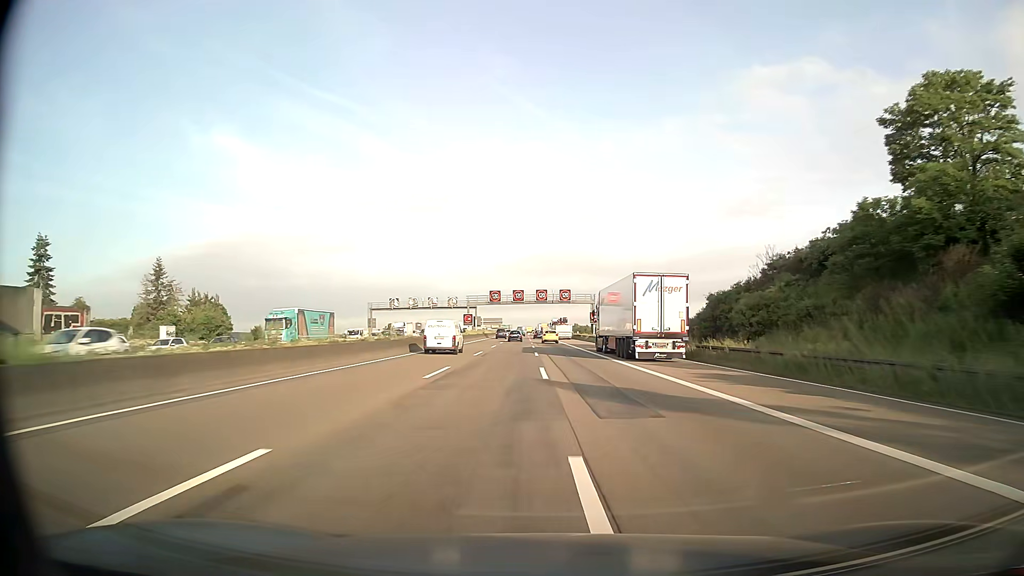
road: motorway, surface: asphalt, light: Day
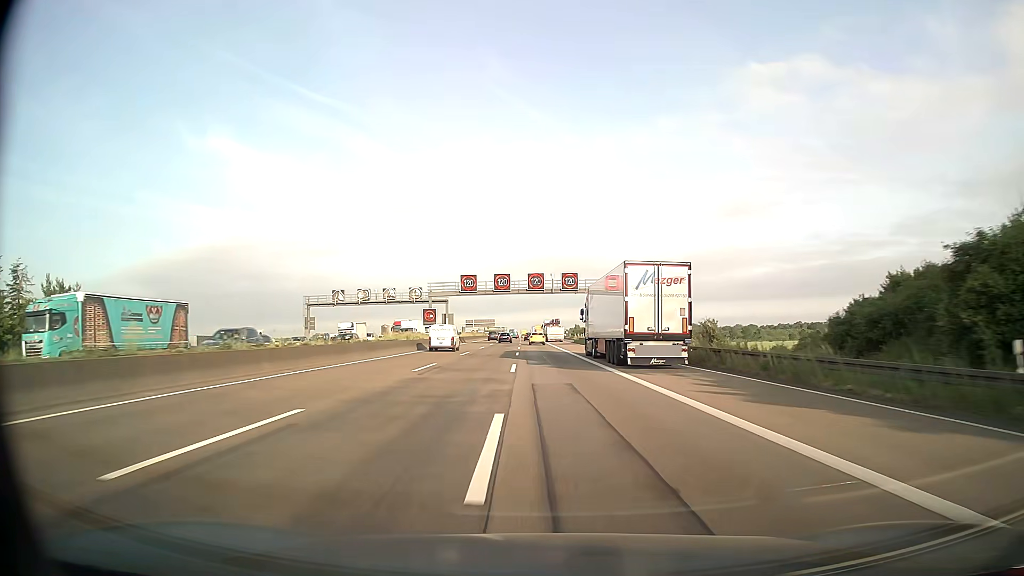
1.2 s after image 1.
(+0.1, +32.1) m; 0°
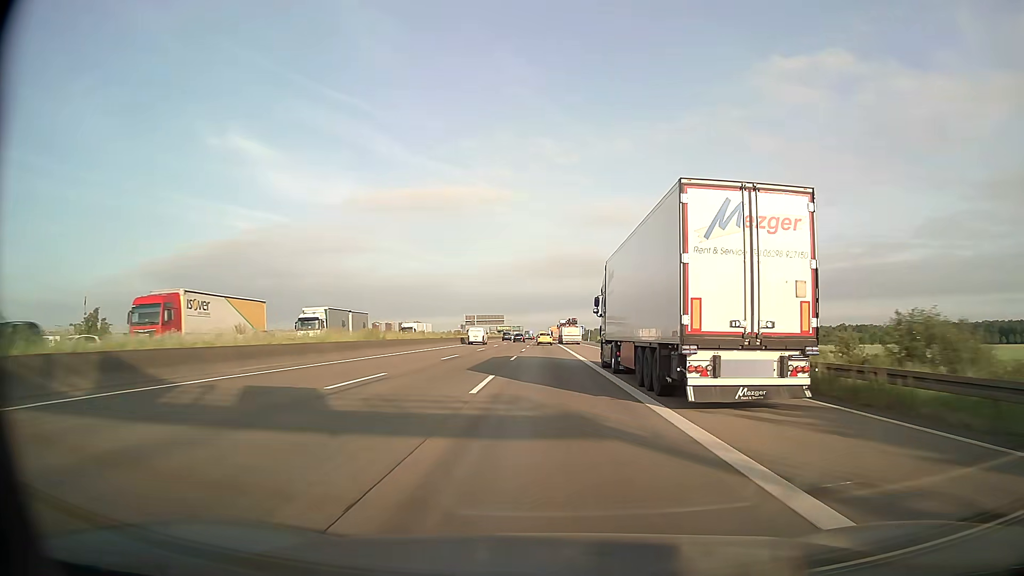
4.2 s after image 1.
(-1.2, +80.6) m; -1°
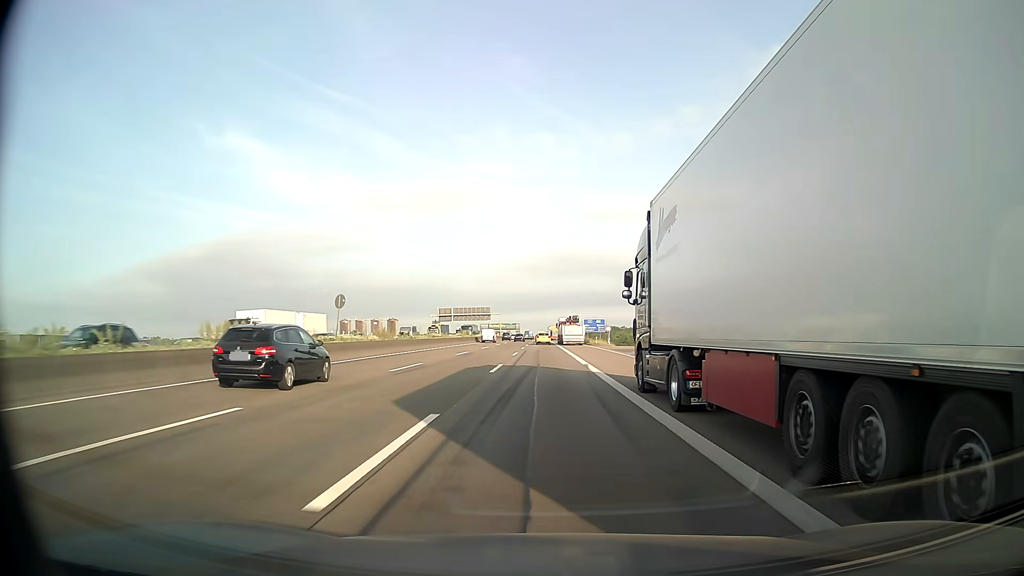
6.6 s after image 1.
(-0.3, +64.3) m; 0°
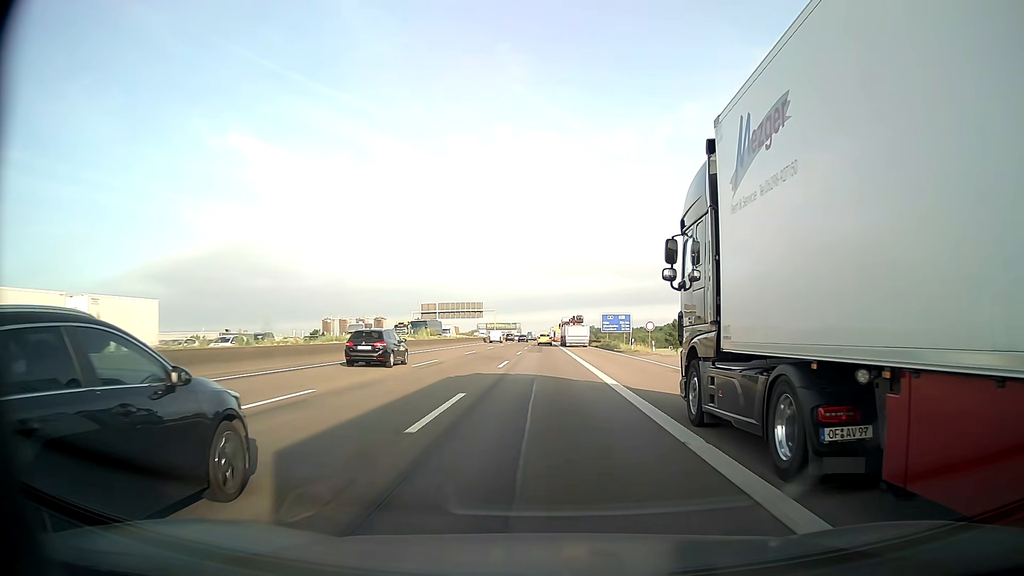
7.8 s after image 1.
(-0.2, +32.1) m; 0°
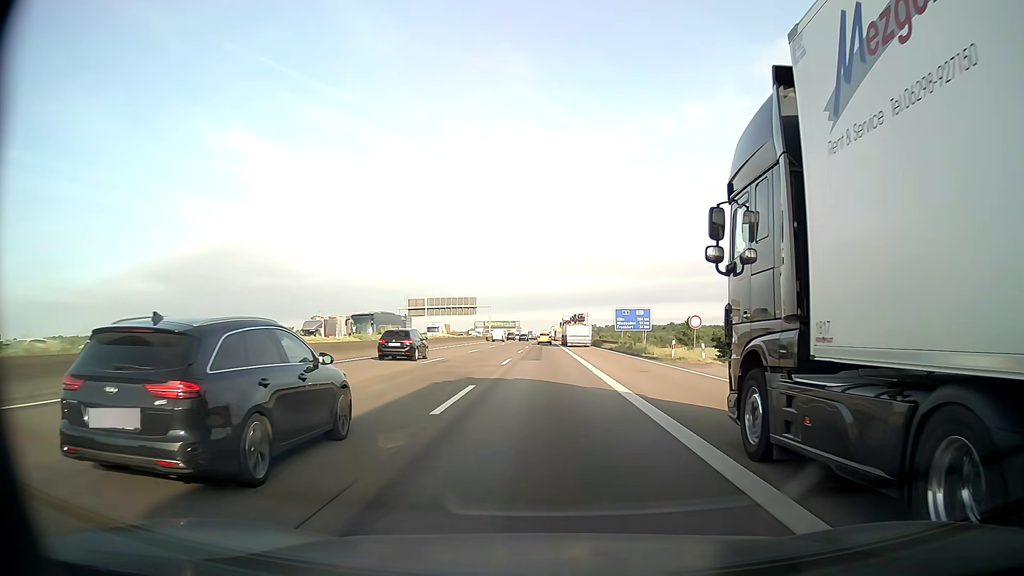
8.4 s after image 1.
(0.0, +16.1) m; 0°
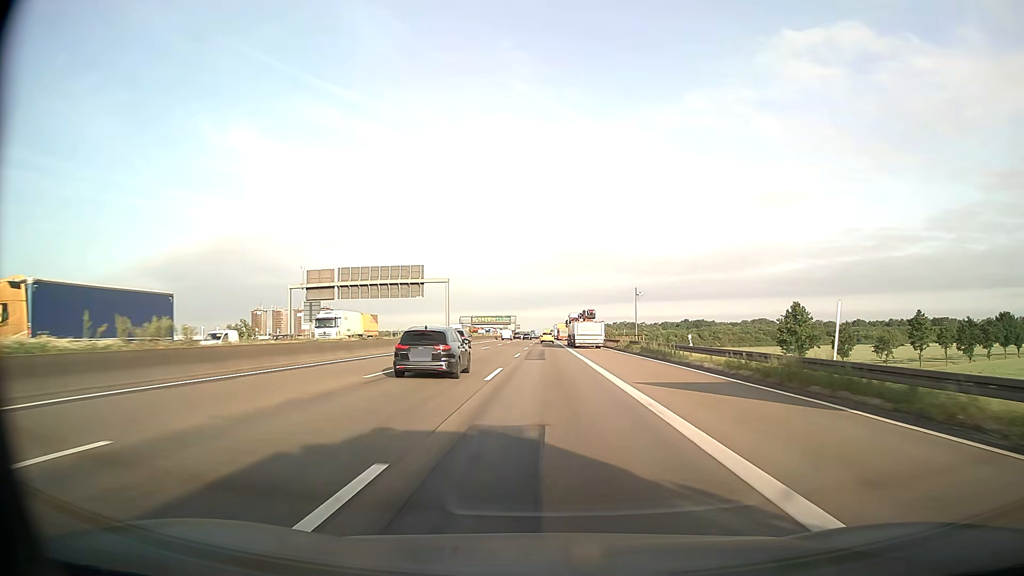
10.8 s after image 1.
(-0.2, +64.3) m; 0°
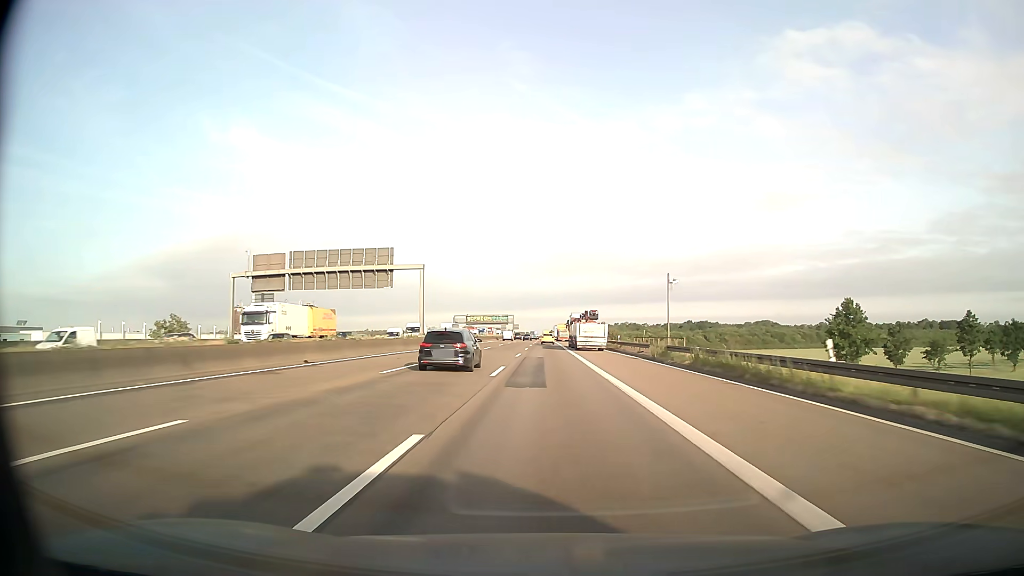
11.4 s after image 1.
(0.0, +16.1) m; 0°
(0, +10) (0, +20) (0, +30) (0, +40) (0, +50) (0, +60) (0, +70) (0, +80) (0, +90) (0, +100) m
